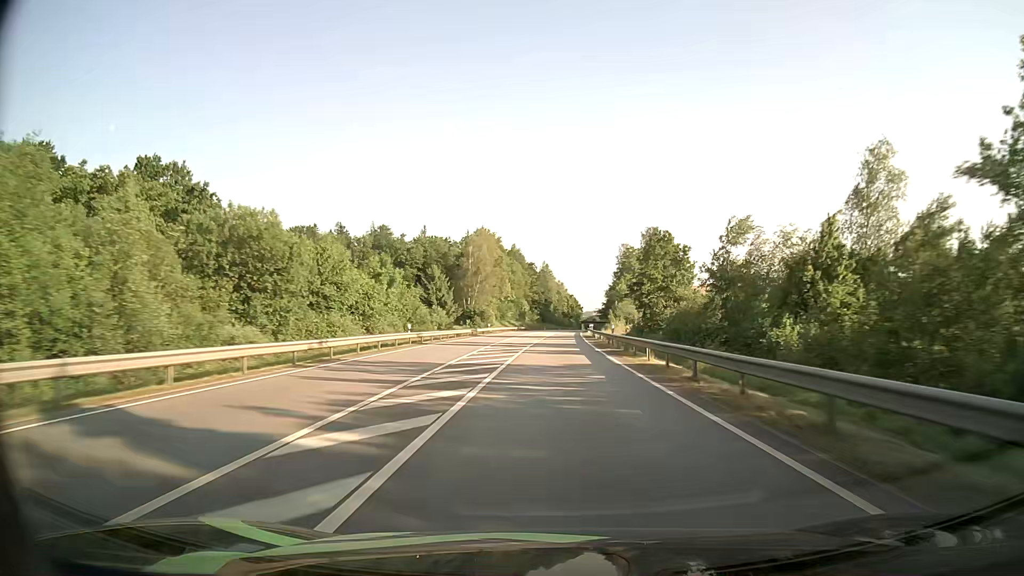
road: primary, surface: asphalt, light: Day
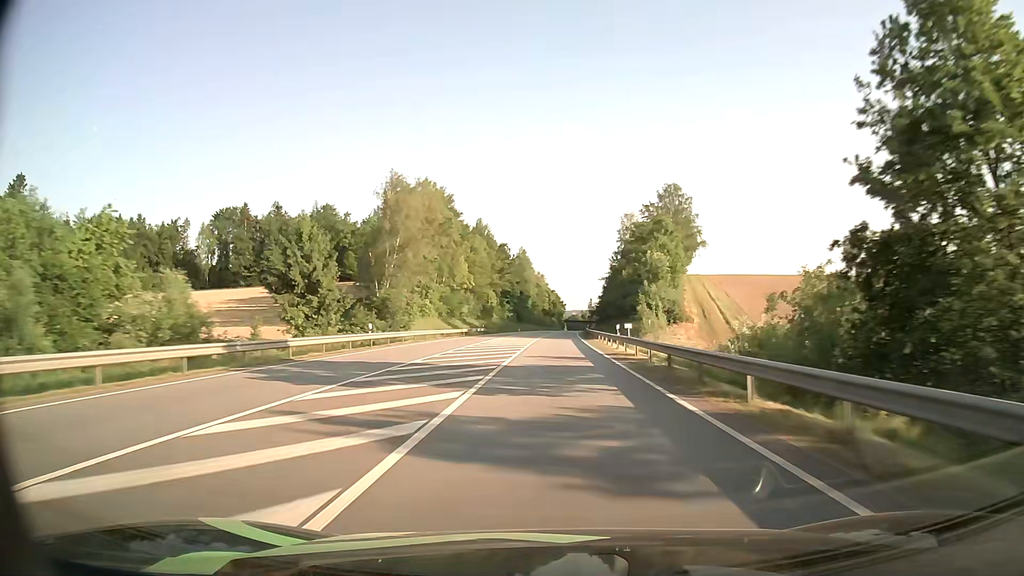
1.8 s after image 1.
(+0.7, +52.8) m; +2°
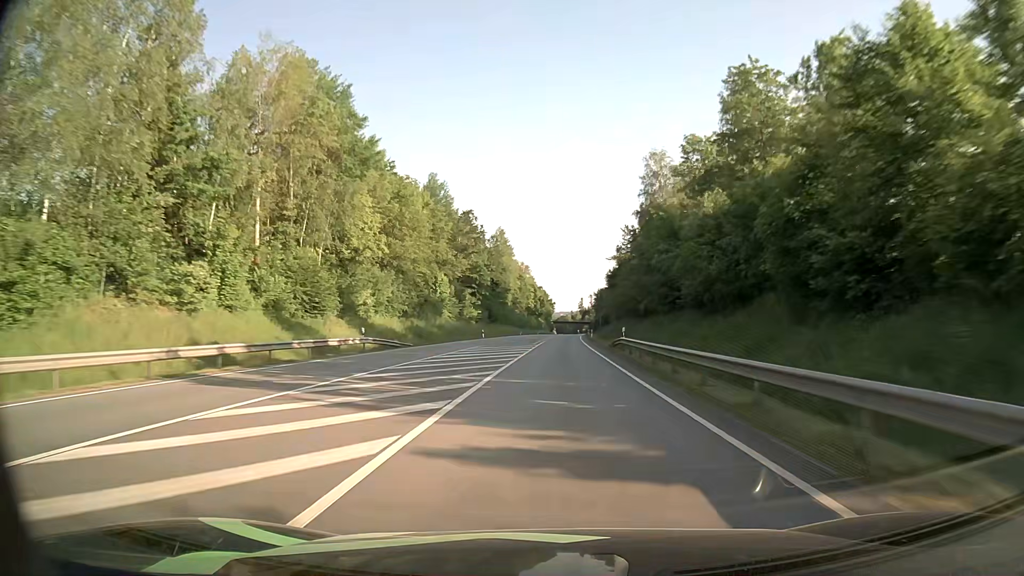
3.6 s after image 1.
(+0.8, +52.9) m; +1°
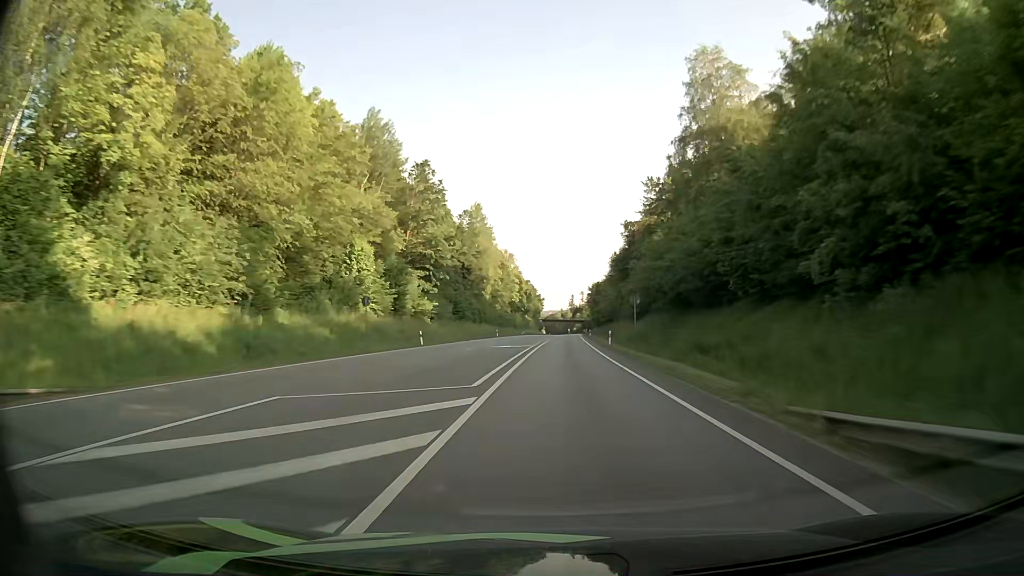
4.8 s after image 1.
(+0.2, +35.6) m; +1°
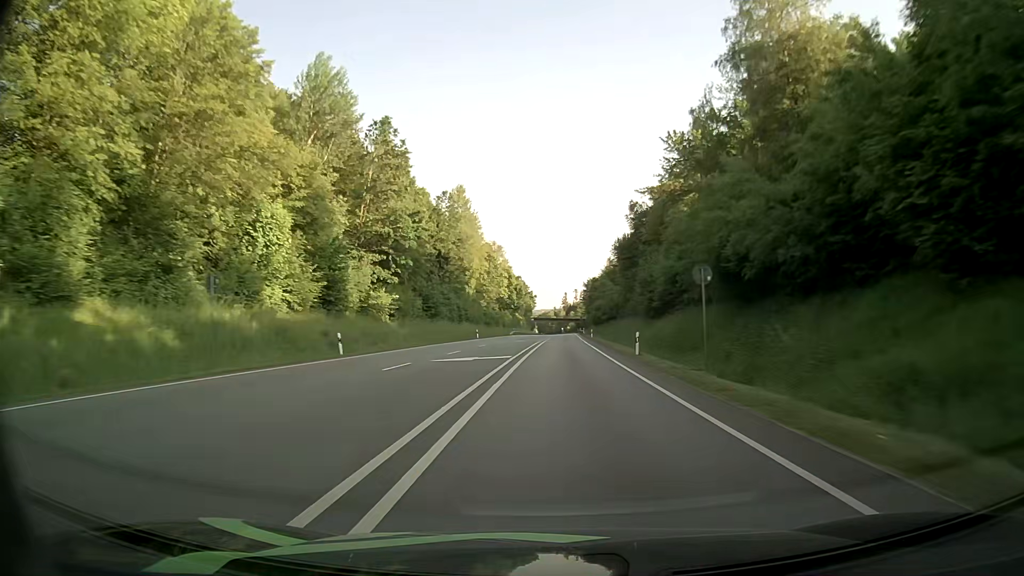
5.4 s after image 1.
(+0.1, +17.9) m; +1°
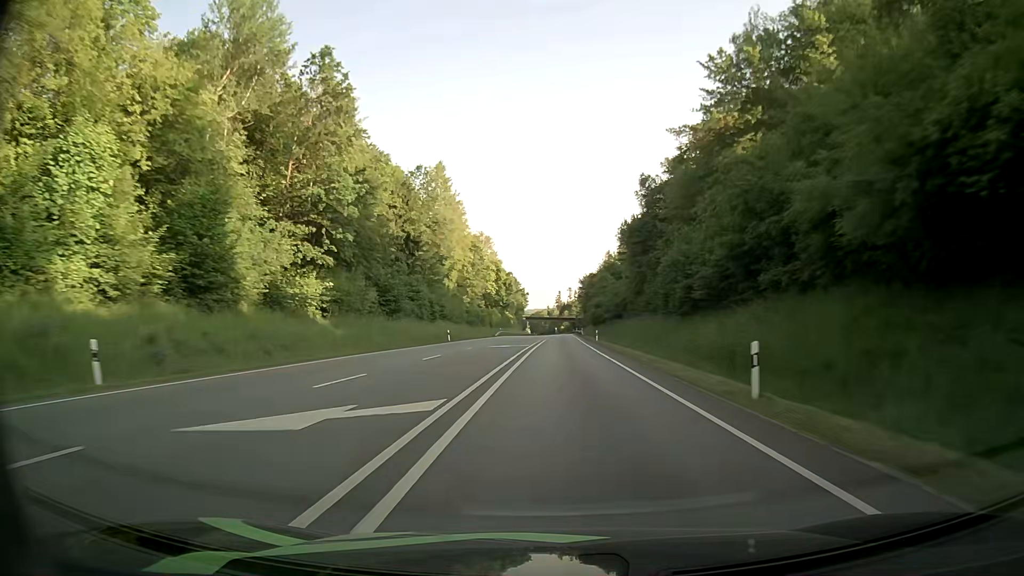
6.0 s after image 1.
(+0.1, +17.9) m; 0°
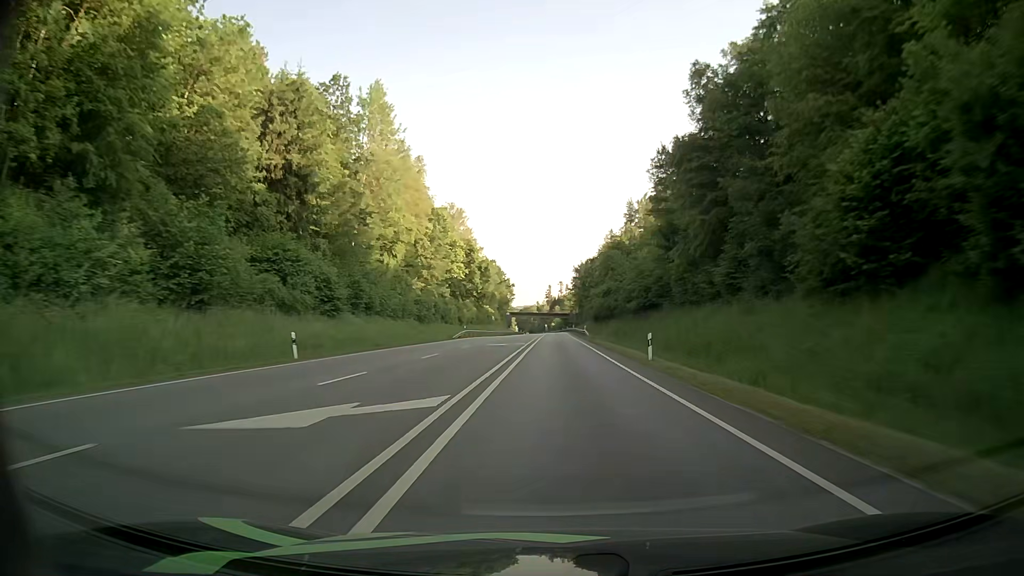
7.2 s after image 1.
(+0.5, +35.8) m; +1°
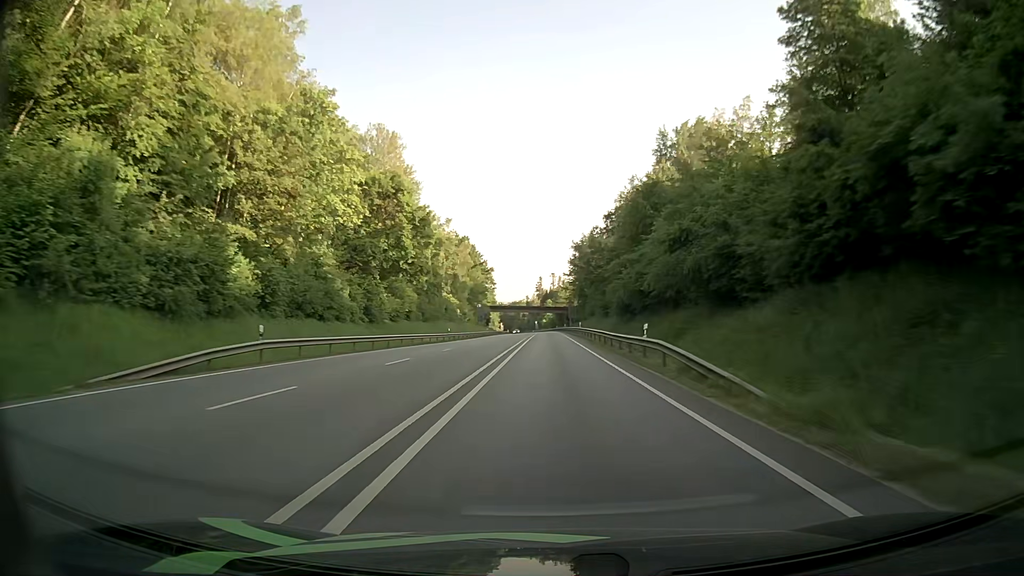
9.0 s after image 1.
(+0.5, +52.6) m; +1°
(0, +10) (0, +20) (0, +30) (0, +40) (0, +50) (0, +60) (0, +70) (0, +80) (0, +90) (0, +100) m
